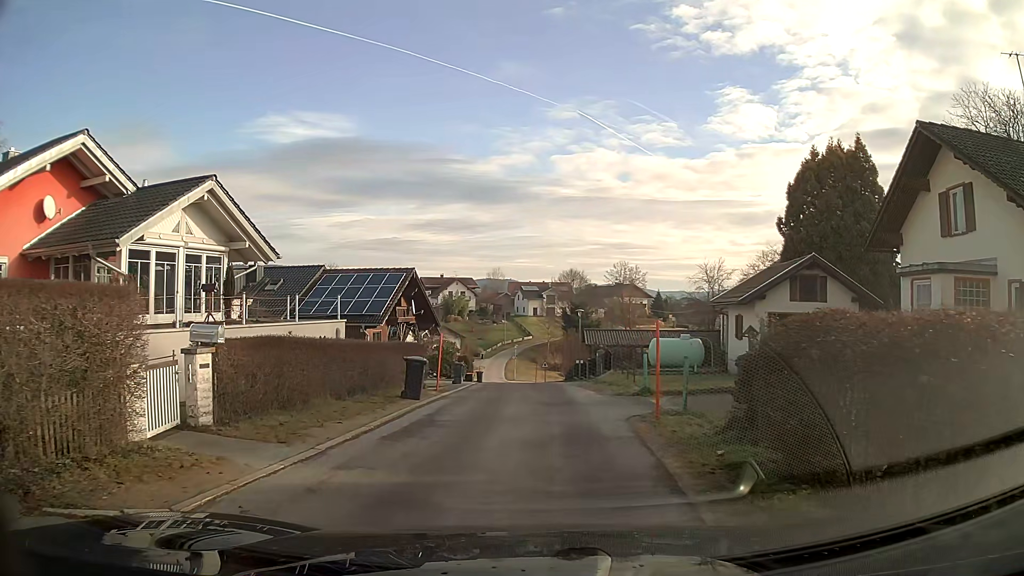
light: Day
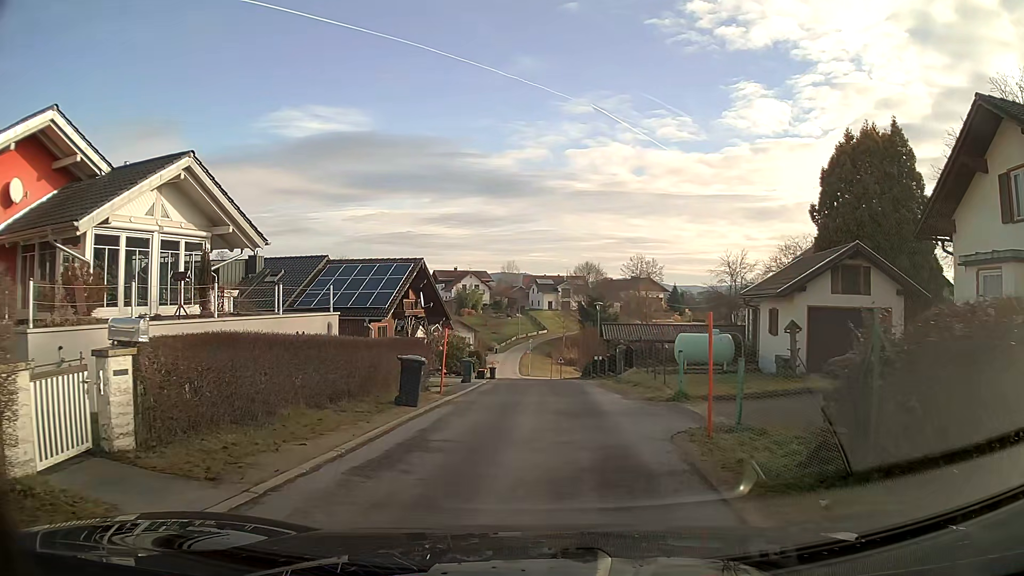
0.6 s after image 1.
(0.0, +2.3) m; -1°
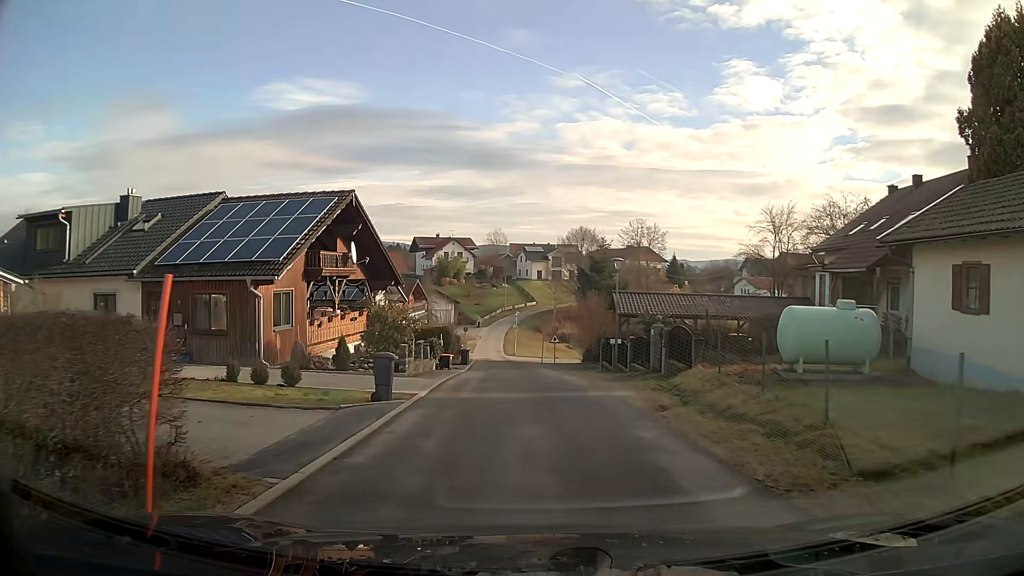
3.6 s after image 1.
(+0.1, +13.0) m; +1°
(0, +10) (0, +20) (-1, +30) (-1, +40) (-2, +50) (-3, +60) (-4, +70) (-5, +80) (-5, +90) (-5, +100) m
